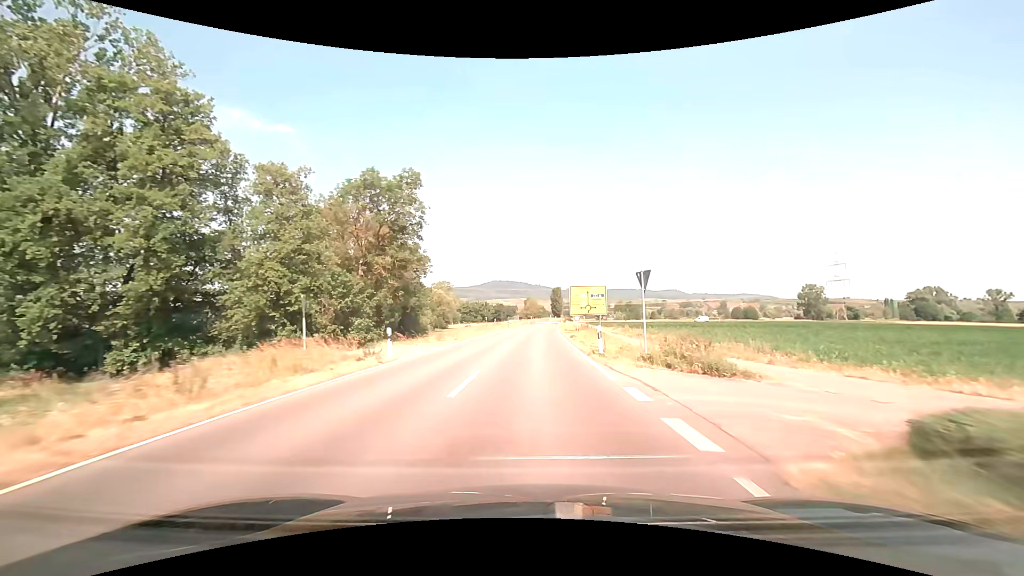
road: secondary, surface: asphalt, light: Day
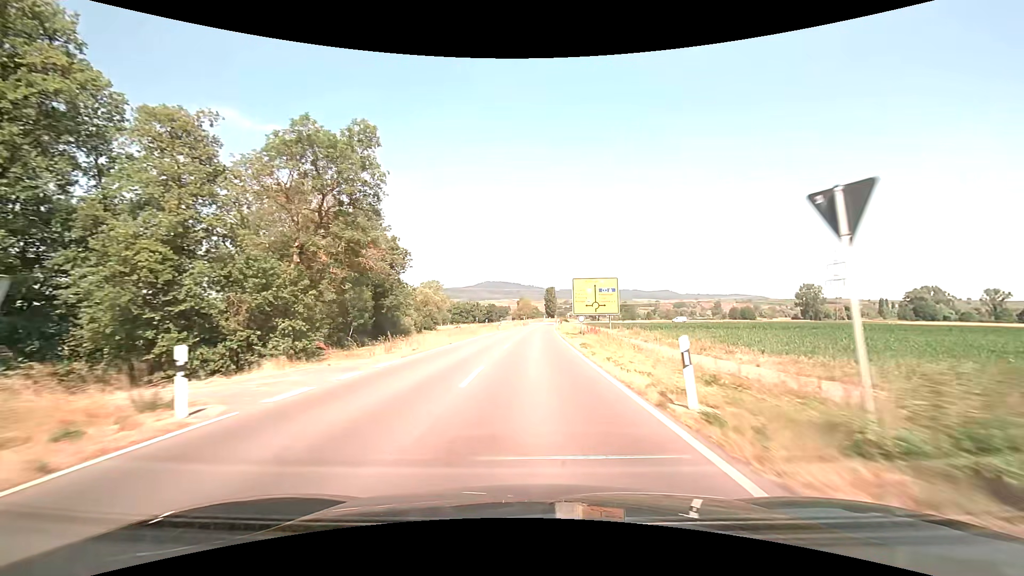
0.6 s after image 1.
(+0.1, +10.6) m; +1°
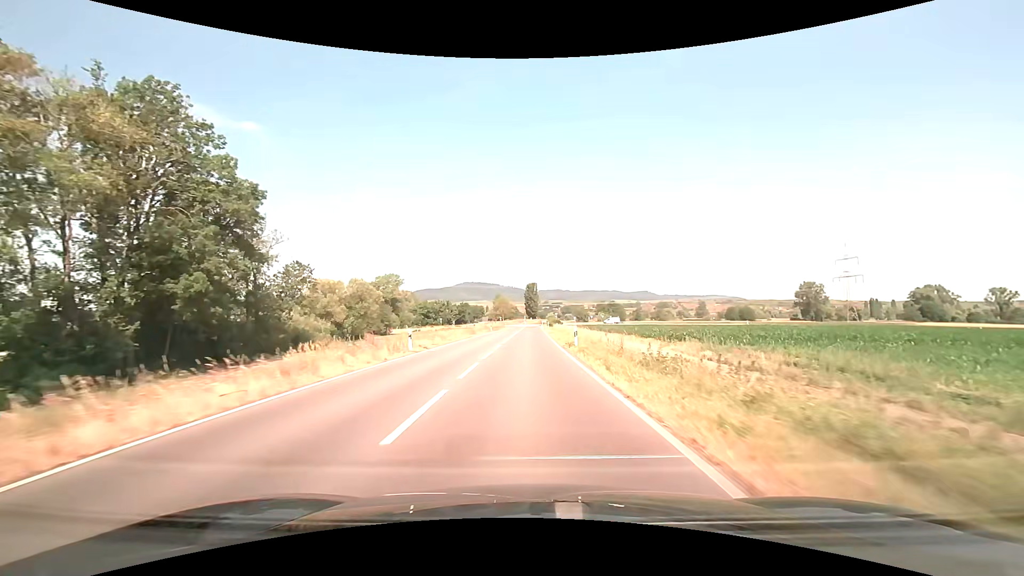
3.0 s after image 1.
(+0.8, +41.2) m; +2°
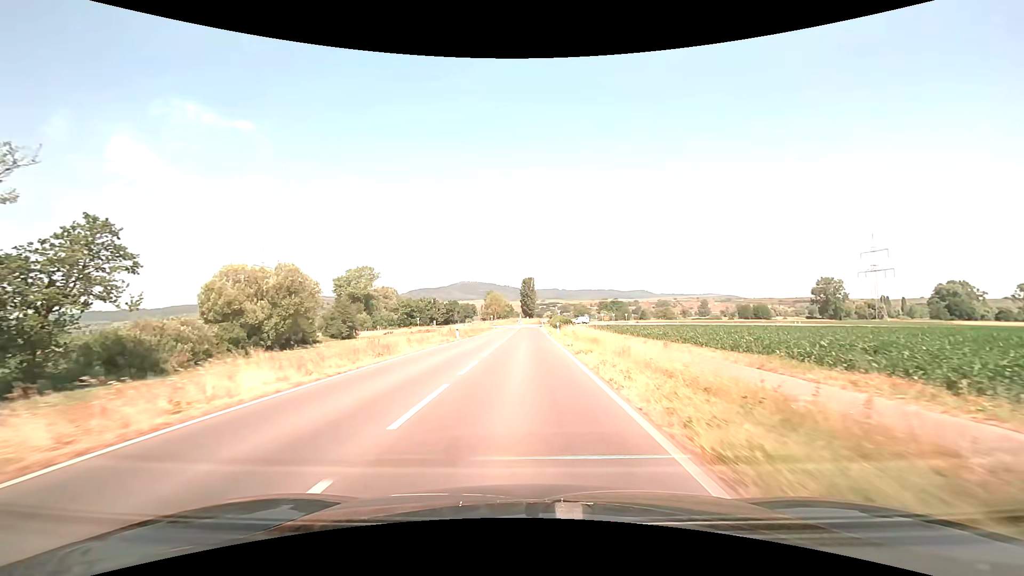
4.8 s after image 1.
(+0.2, +29.4) m; +1°
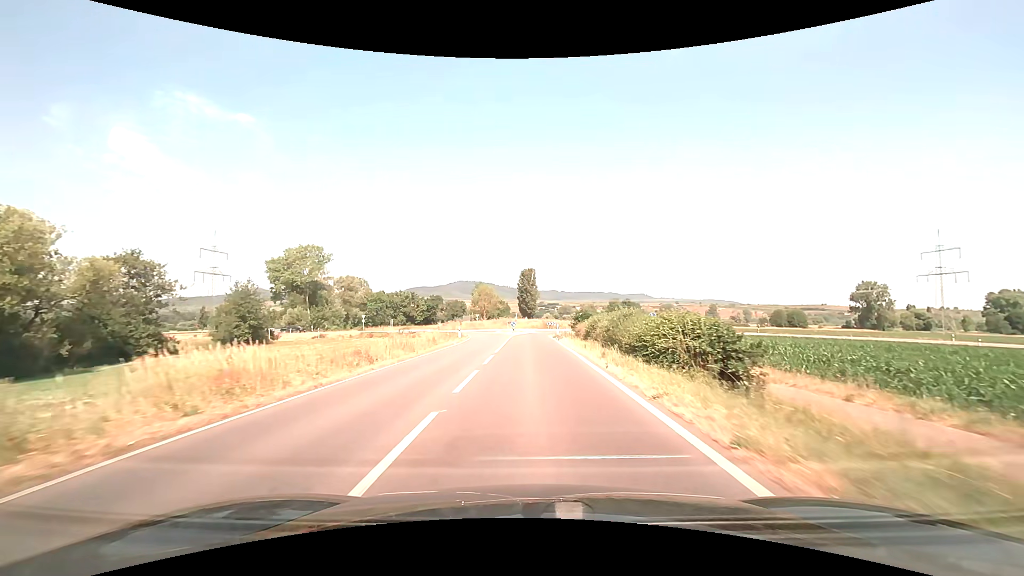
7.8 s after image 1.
(-0.3, +45.1) m; 0°
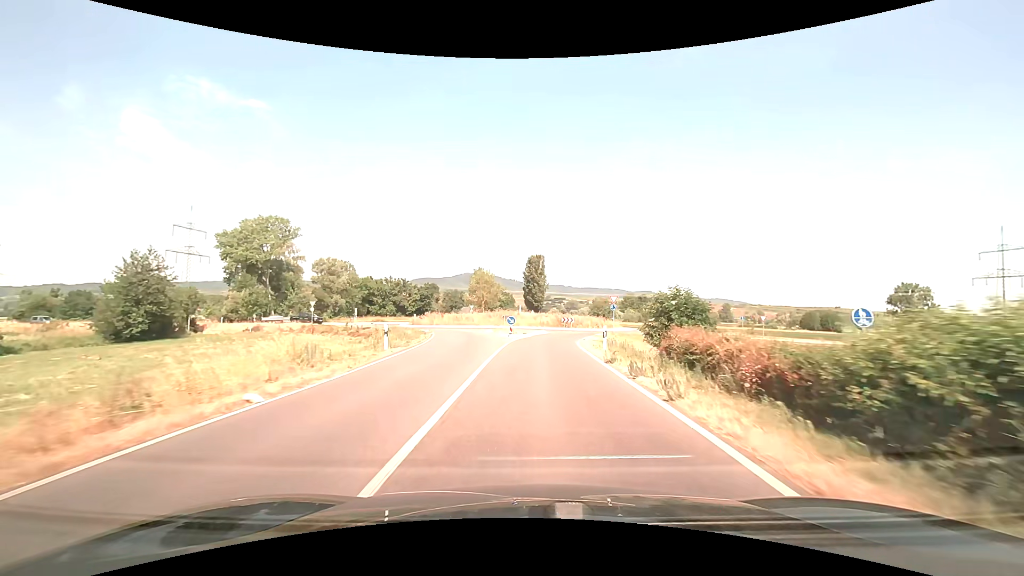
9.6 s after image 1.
(0.0, +24.3) m; -1°
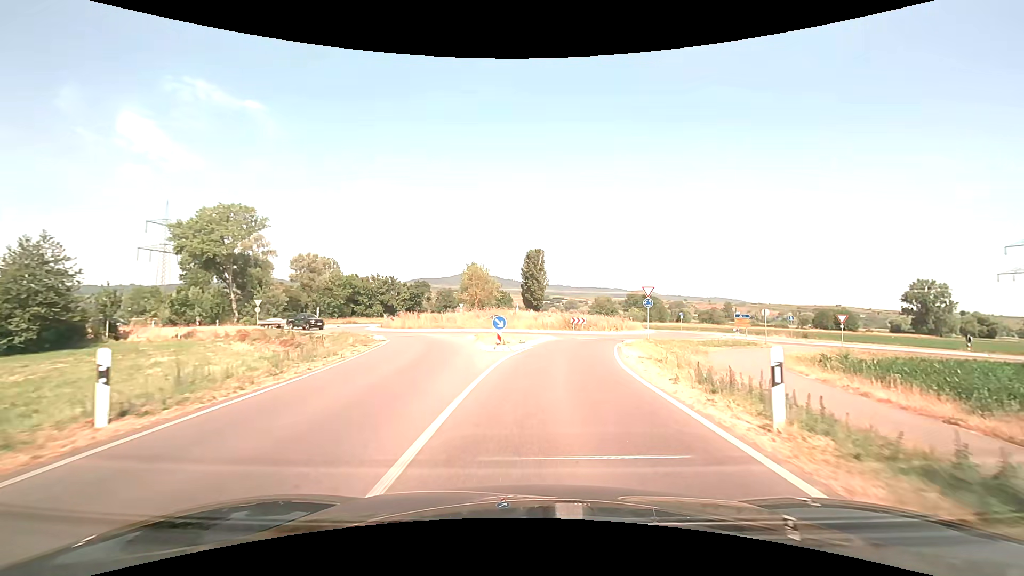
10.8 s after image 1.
(0.0, +13.1) m; 0°
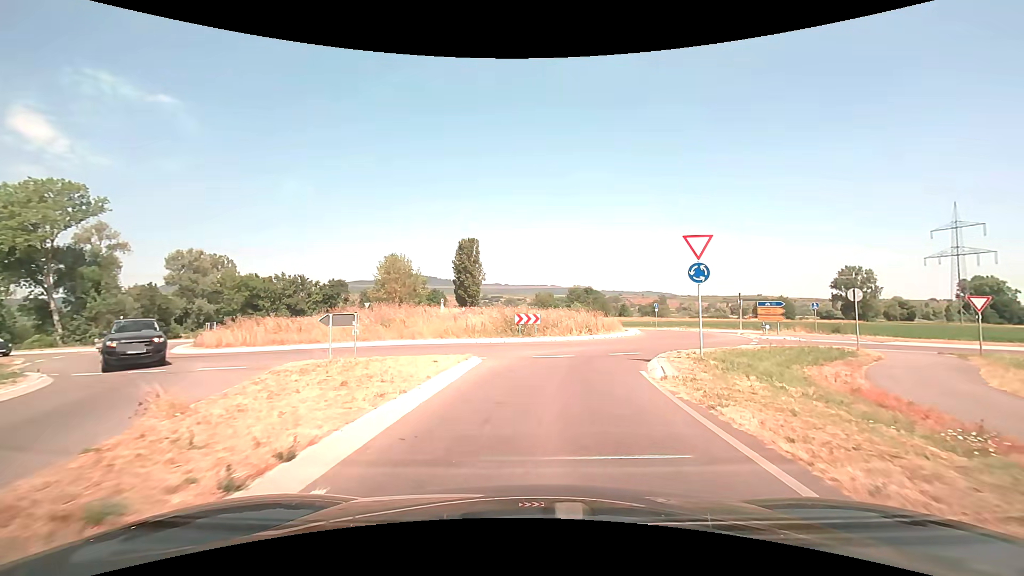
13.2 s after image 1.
(+1.1, +19.1) m; +7°
